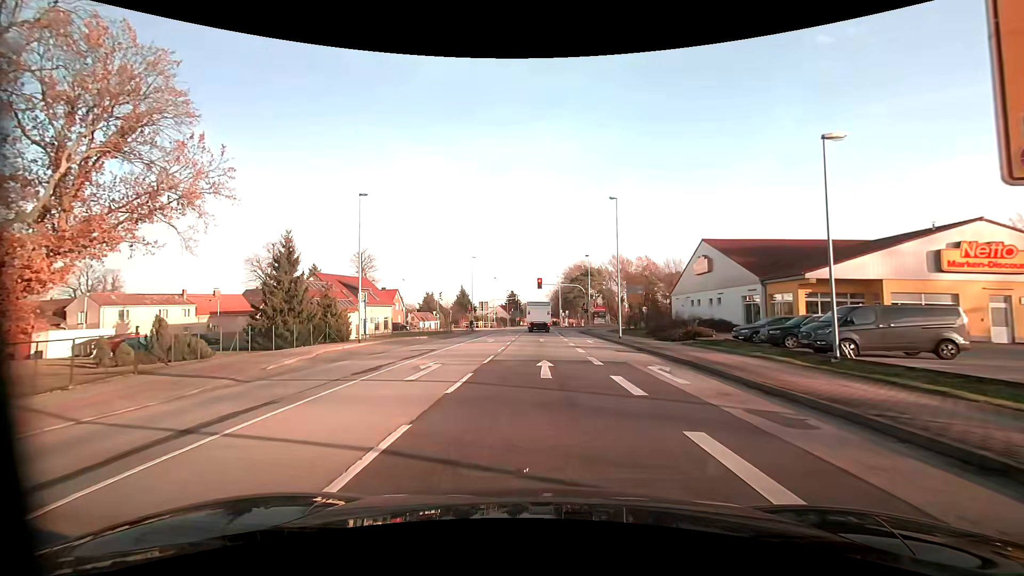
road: primary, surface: asphalt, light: Day
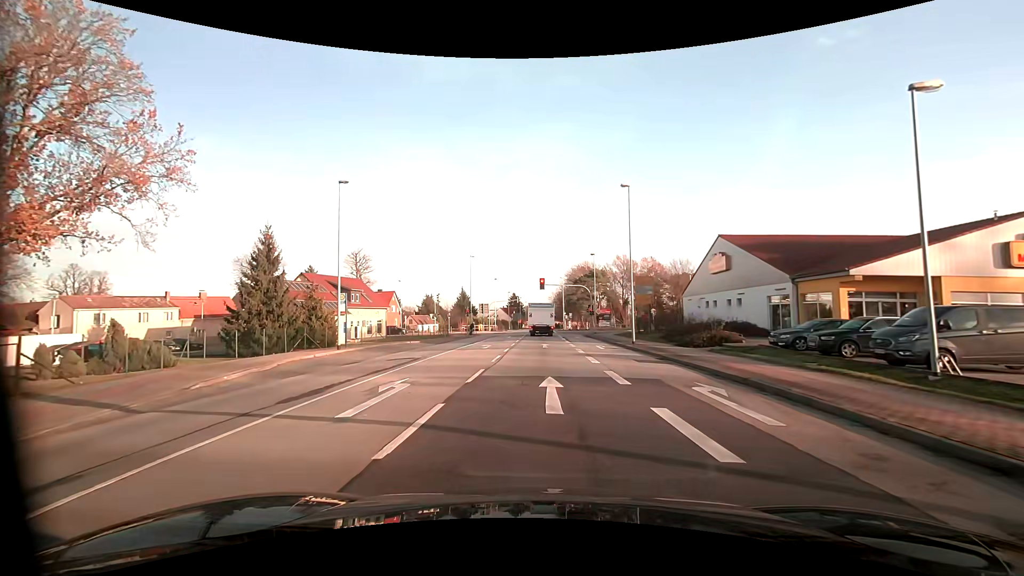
(0.0, +4.0) m; 0°
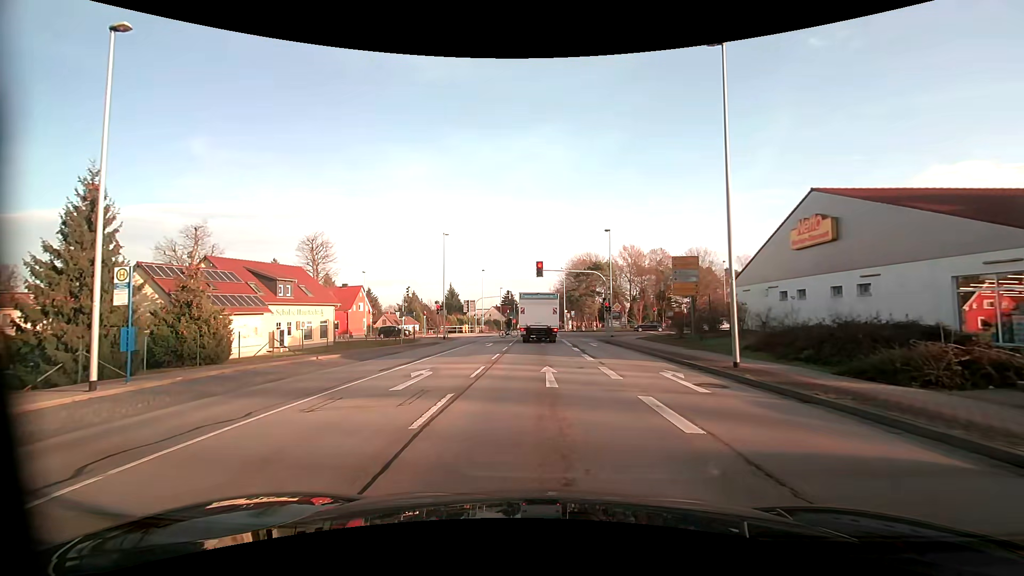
(+0.1, +16.5) m; 0°
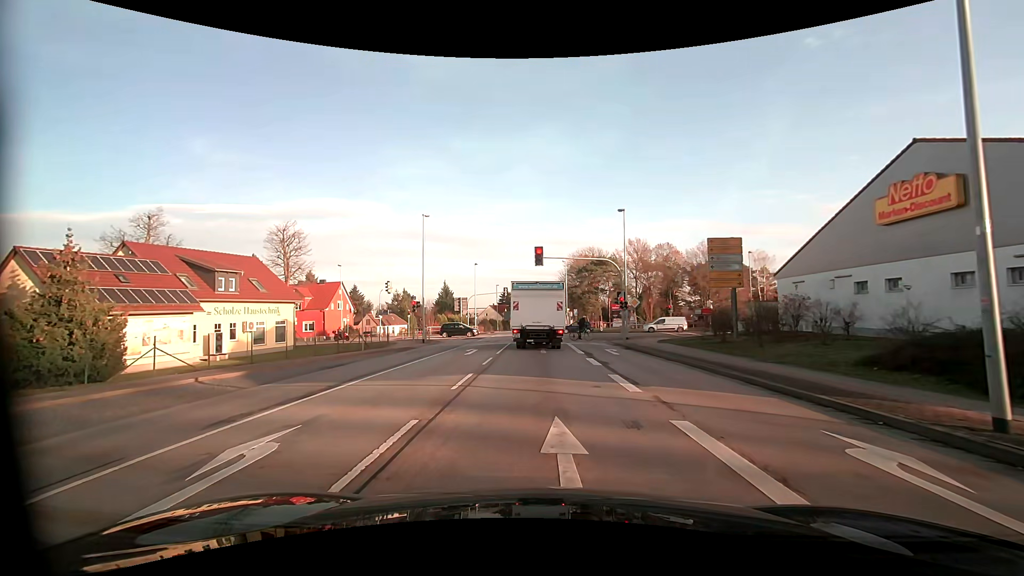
(0.0, +8.4) m; 0°
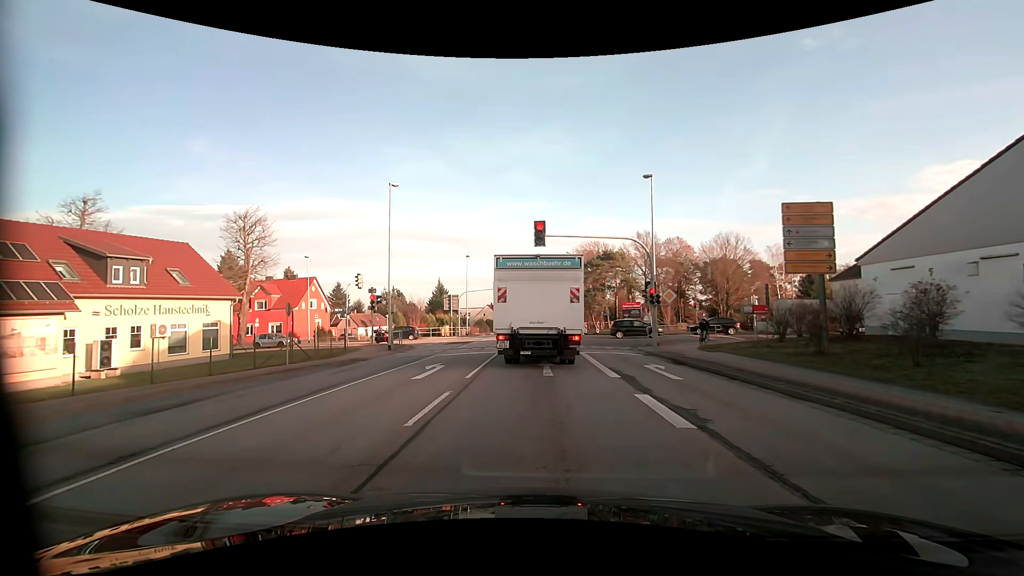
(0.0, +9.2) m; +1°
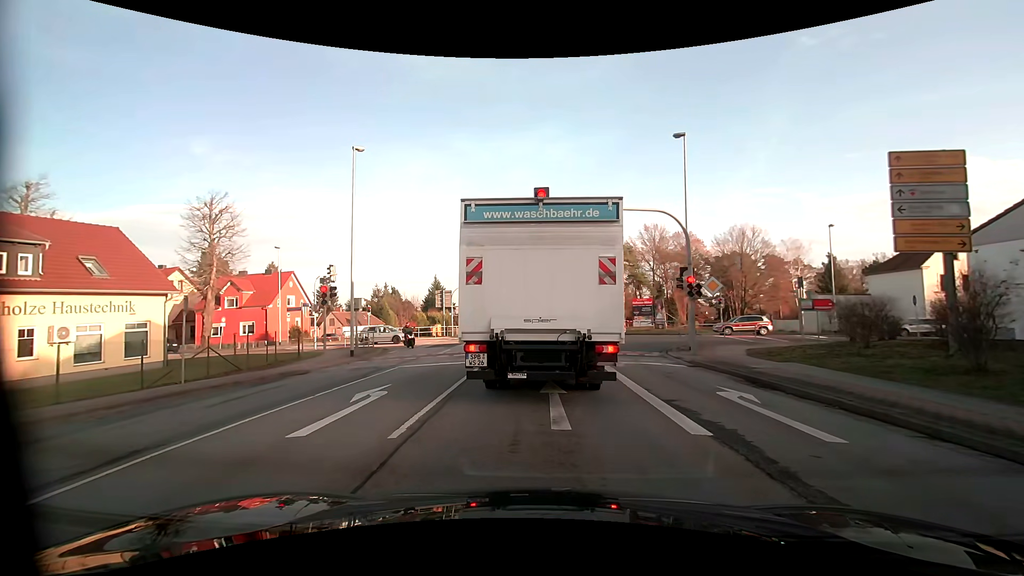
(-0.1, +6.2) m; -1°
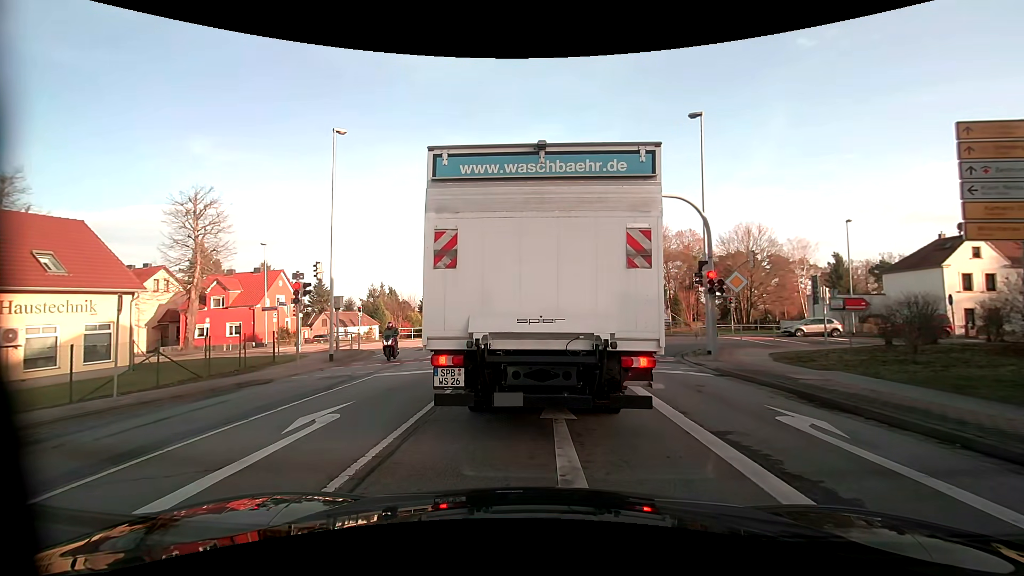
(0.0, +2.3) m; 0°
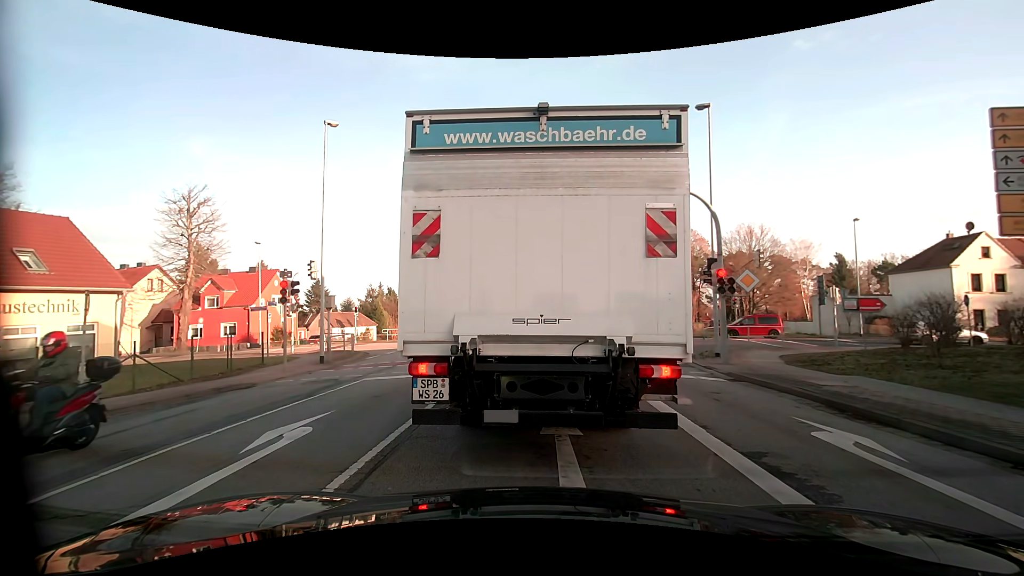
(0.0, +0.9) m; 0°
(0, +10) (0, +20) (0, +30) (0, +40) (0, +50) (0, +60) (0, +70) (0, +80) (0, +90) (0, +100) m
